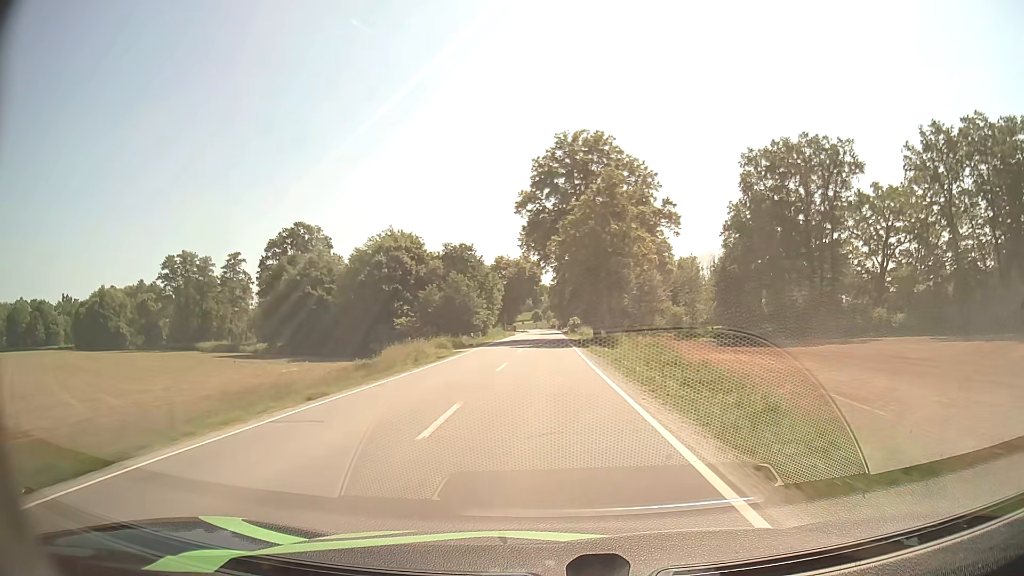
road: secondary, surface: asphalt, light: Day
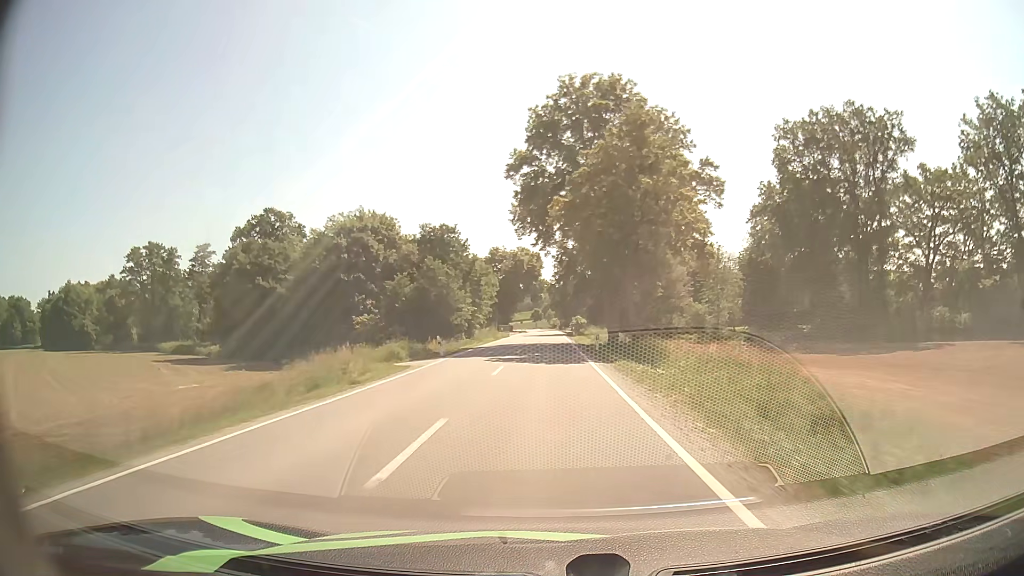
(0.0, +14.1) m; 0°
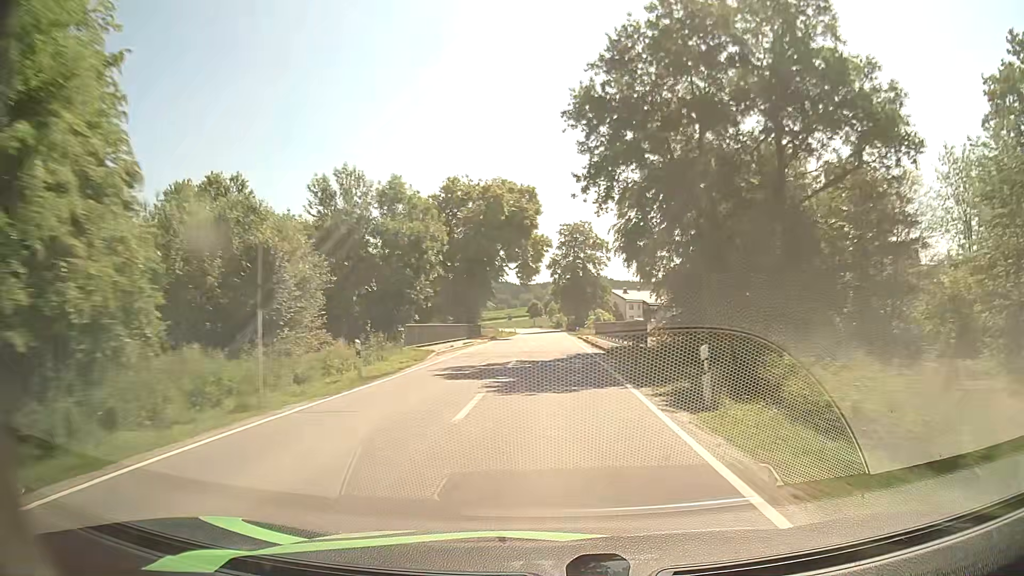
(0.0, +55.9) m; 0°
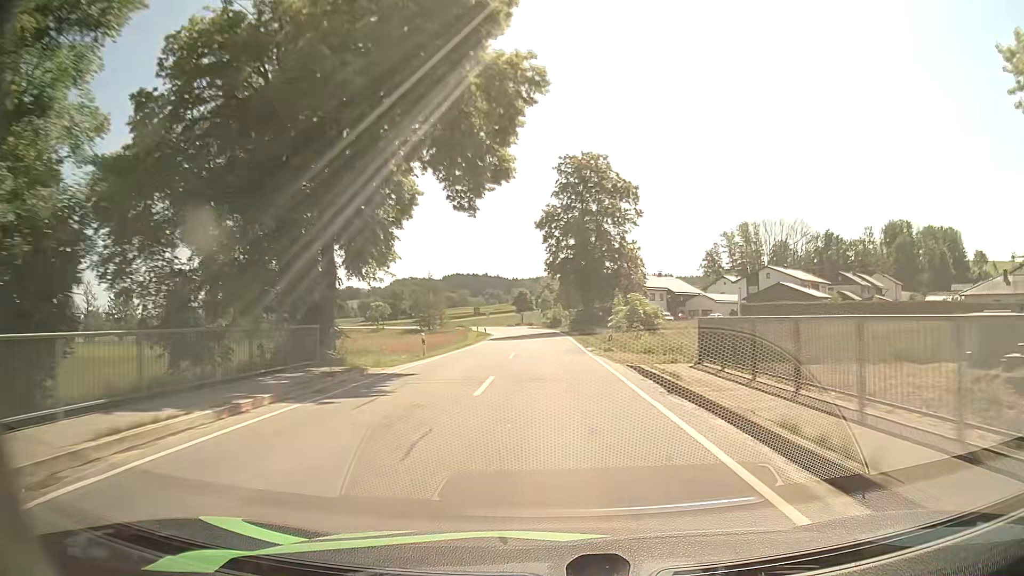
(+0.1, +41.2) m; +1°
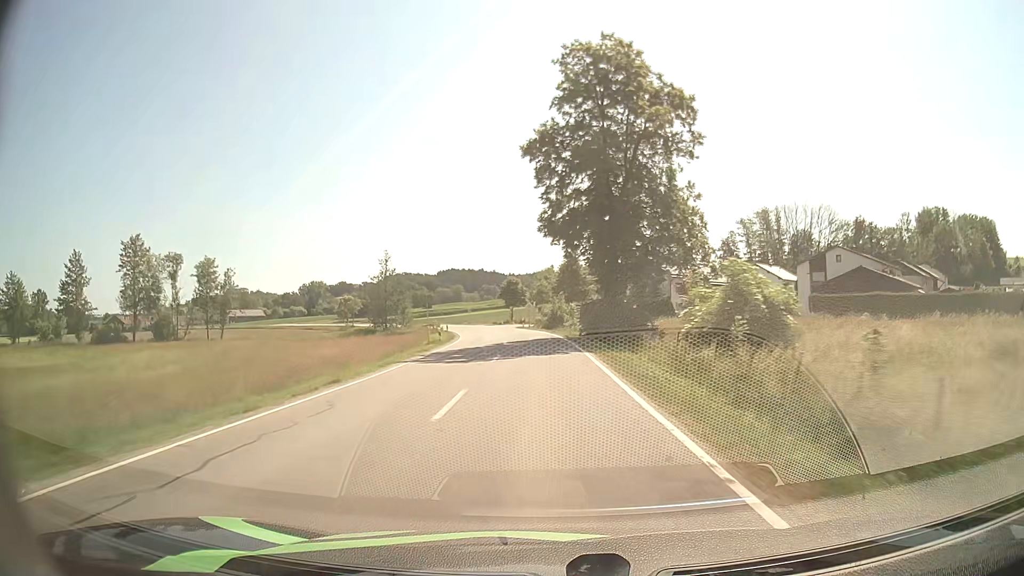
(+0.1, +26.0) m; 0°
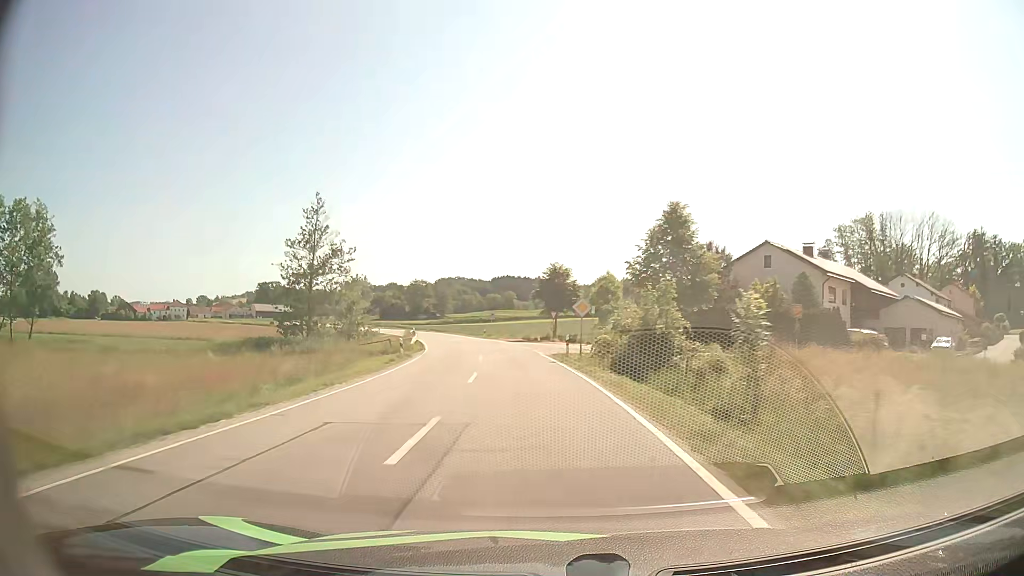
(-1.1, +37.9) m; -5°
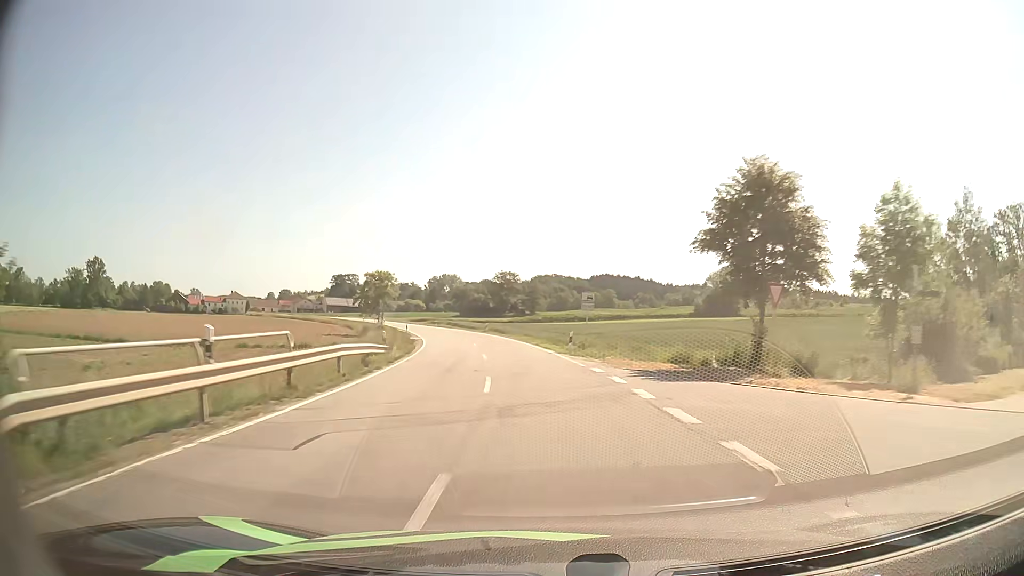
(-2.9, +37.9) m; -8°
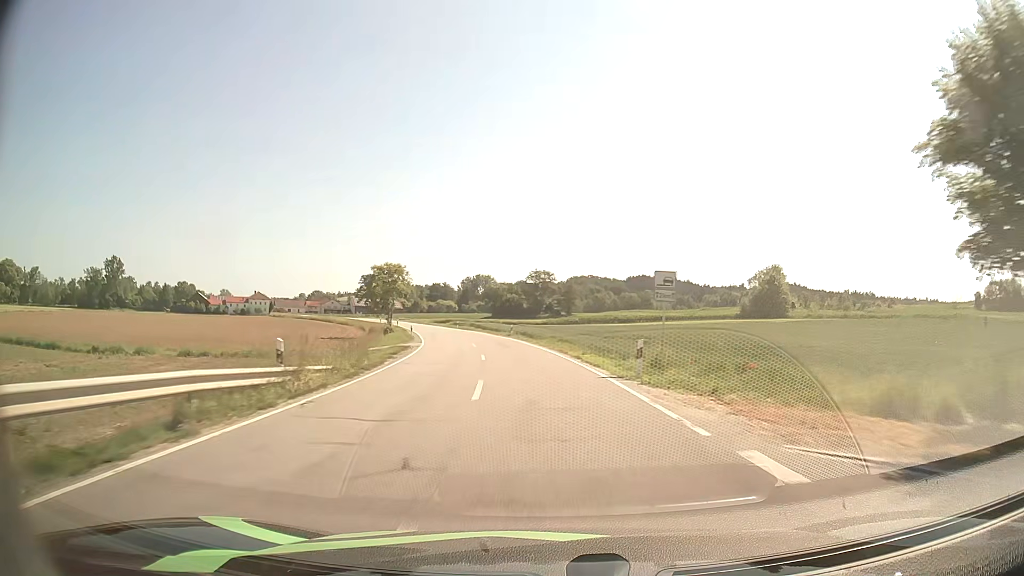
(-0.3, +12.7) m; -3°
(0, +10) (-1, +20) (-2, +30) (-4, +40) (-6, +50) (-8, +59) (-11, +69) (-13, +79) (-16, +88) (-19, +98) m
